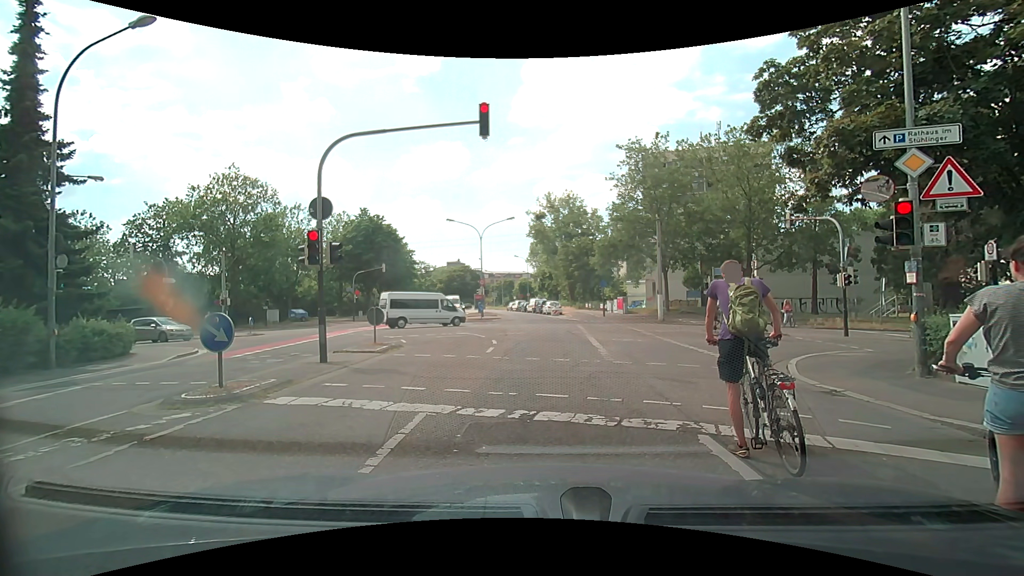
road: residential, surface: asphalt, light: Day
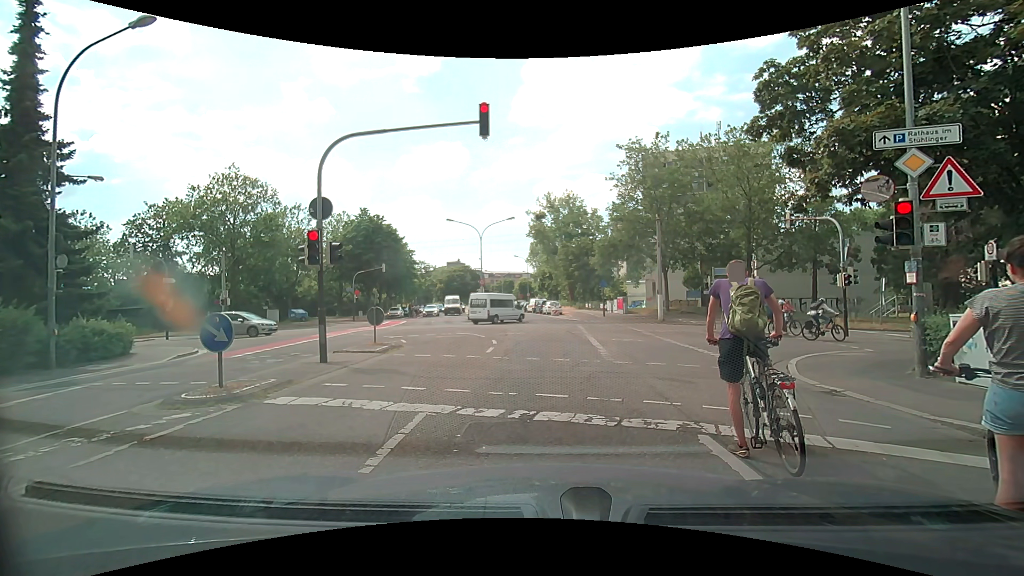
(0.0, 0.0) m; 0°
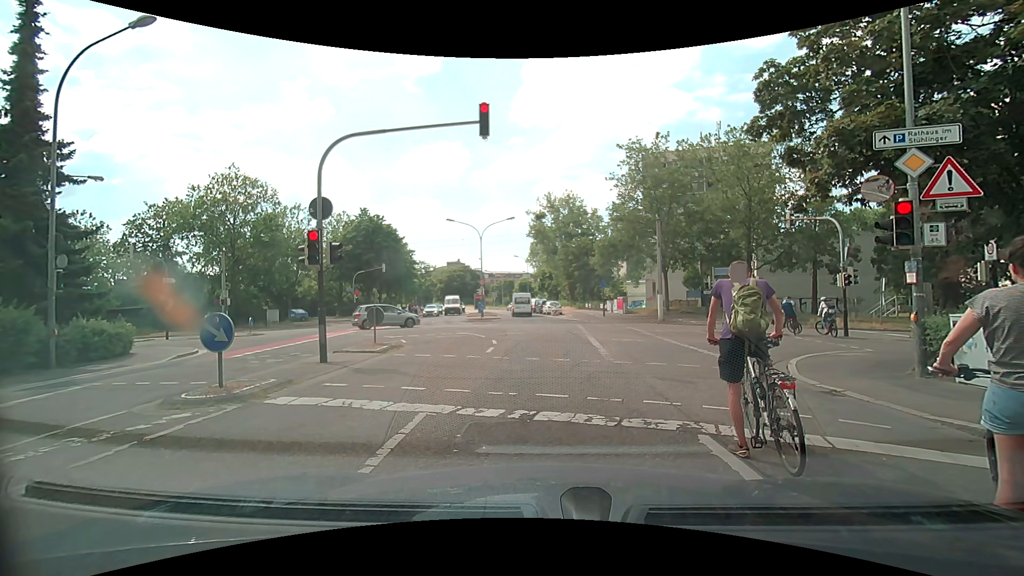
(0.0, 0.0) m; 0°
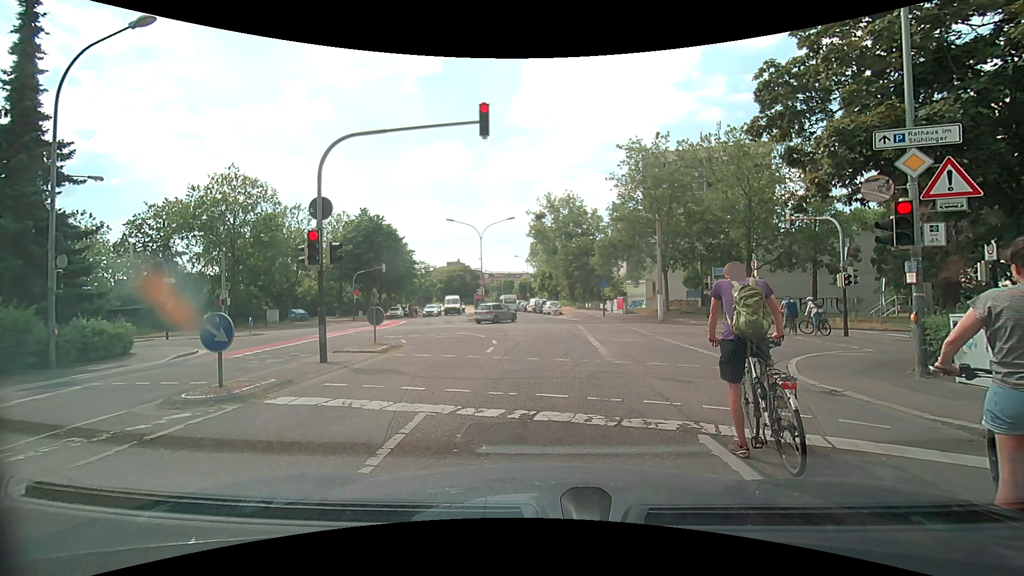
(0.0, 0.0) m; 0°
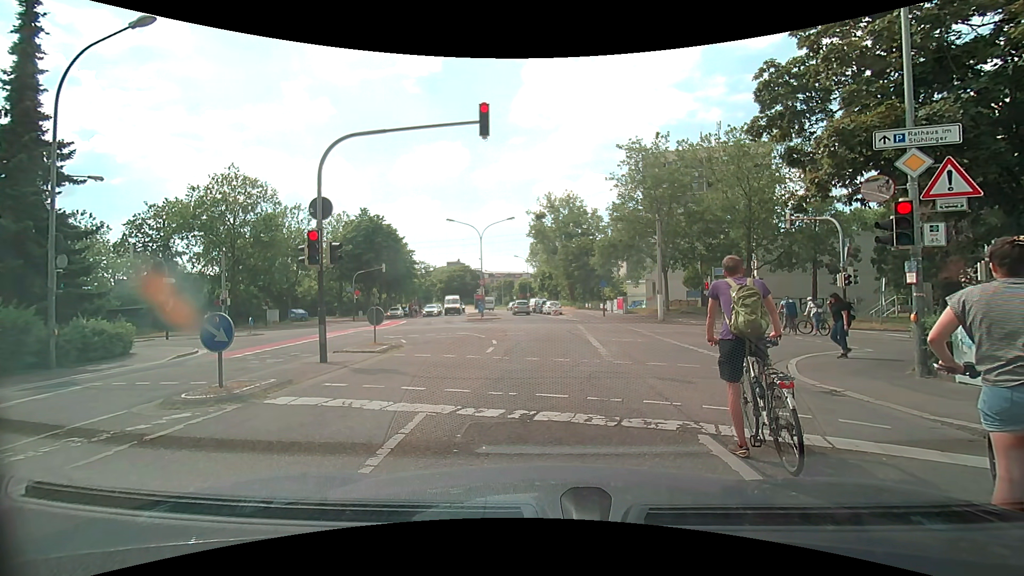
(0.0, 0.0) m; 0°
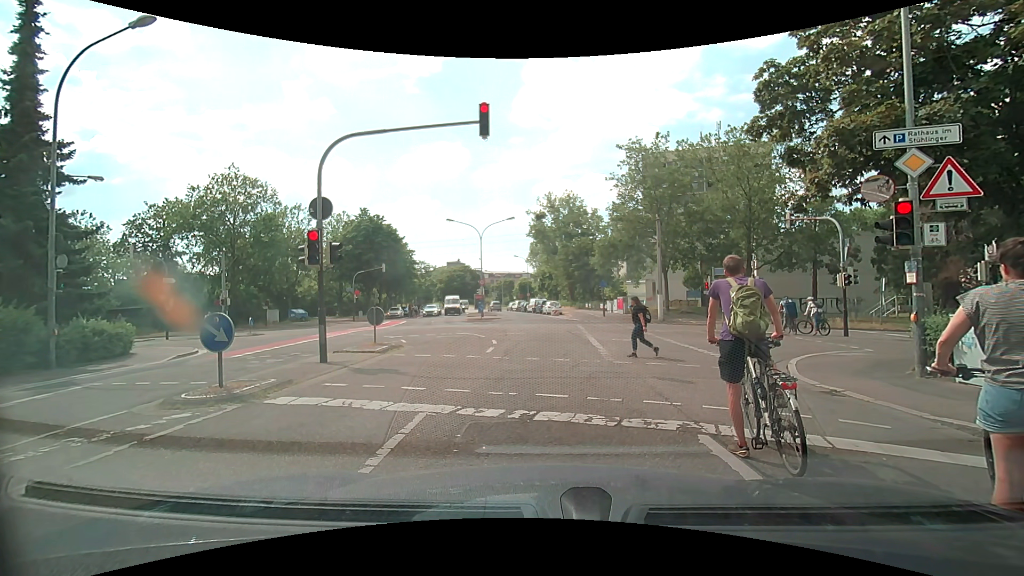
(0.0, 0.0) m; 0°
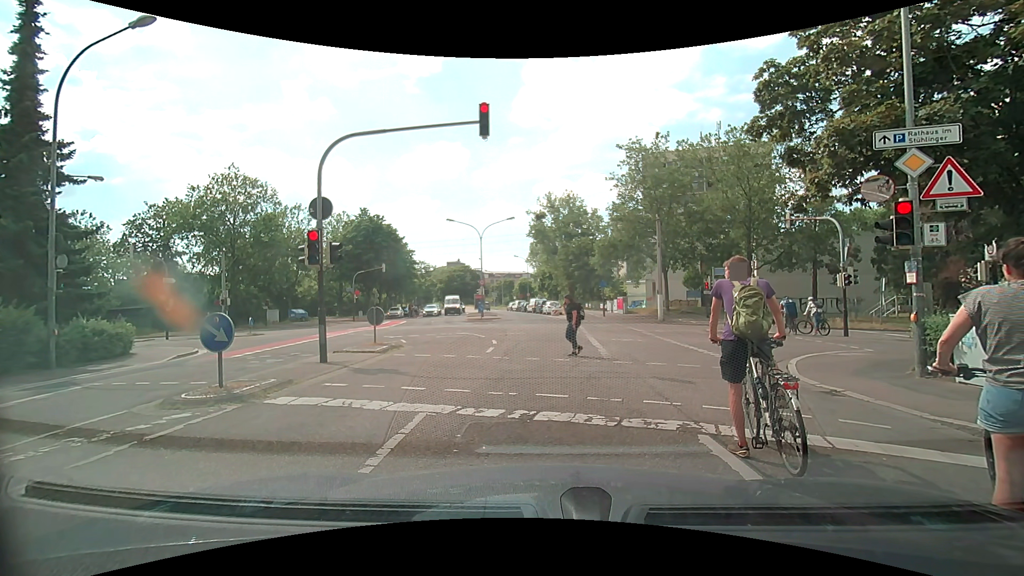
(0.0, 0.0) m; 0°
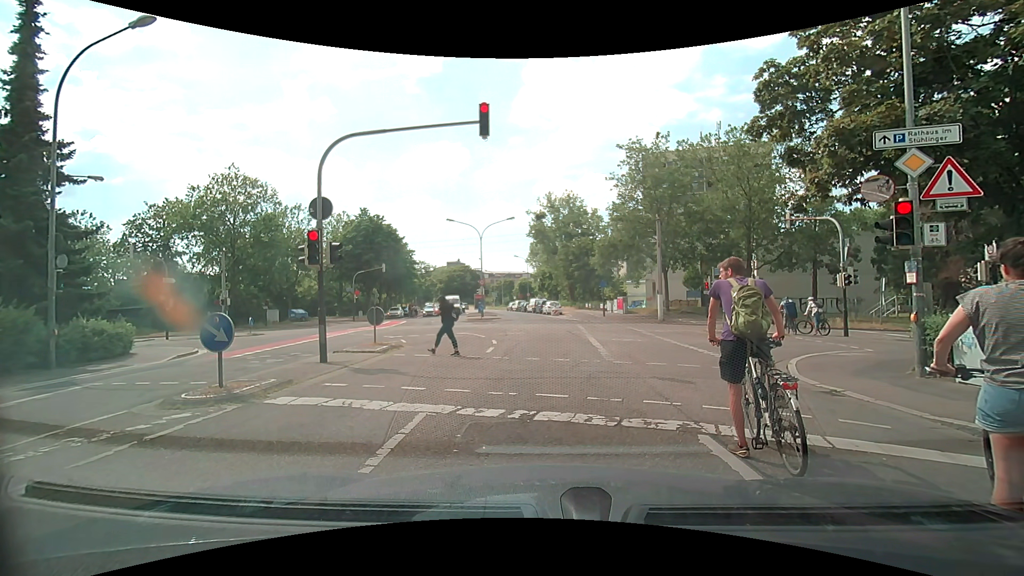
(0.0, 0.0) m; 0°
